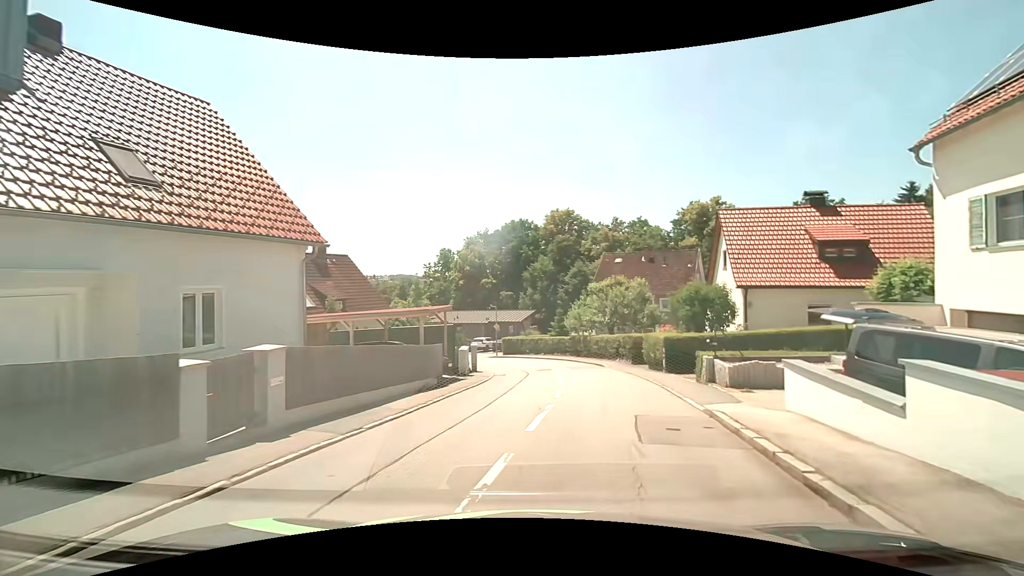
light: Day
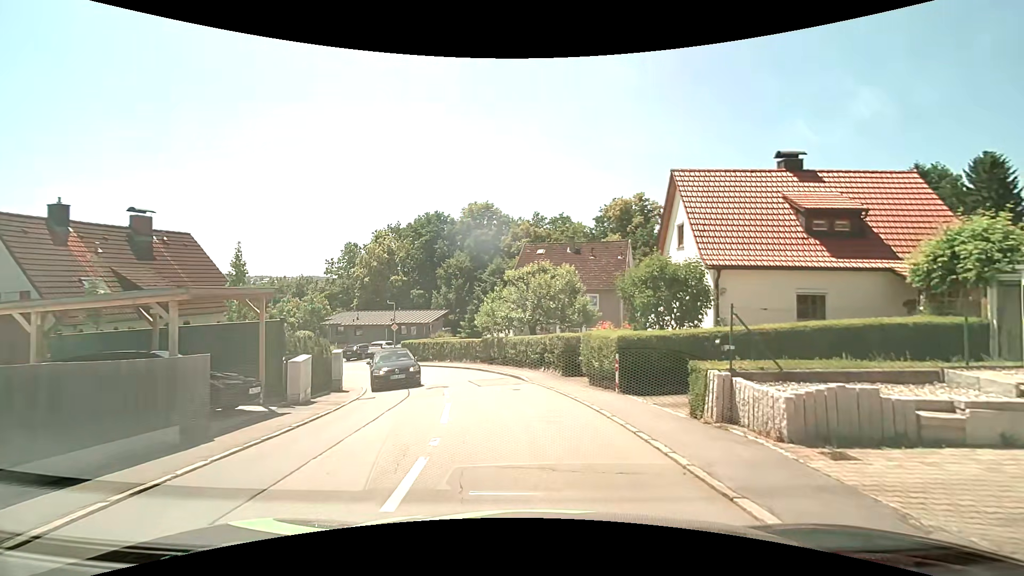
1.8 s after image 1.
(+0.9, +7.7) m; +10°
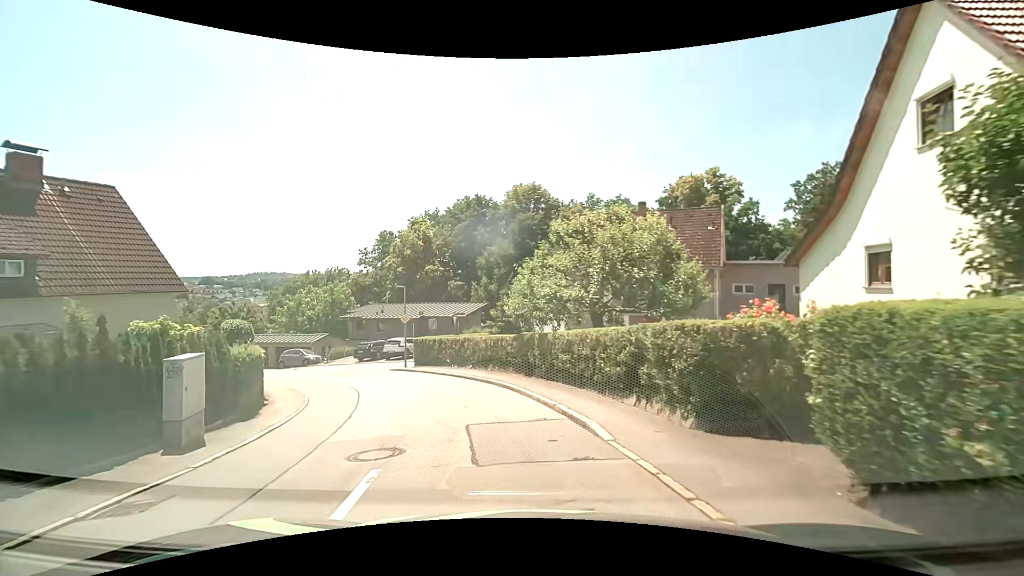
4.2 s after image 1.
(-0.2, +10.6) m; -5°
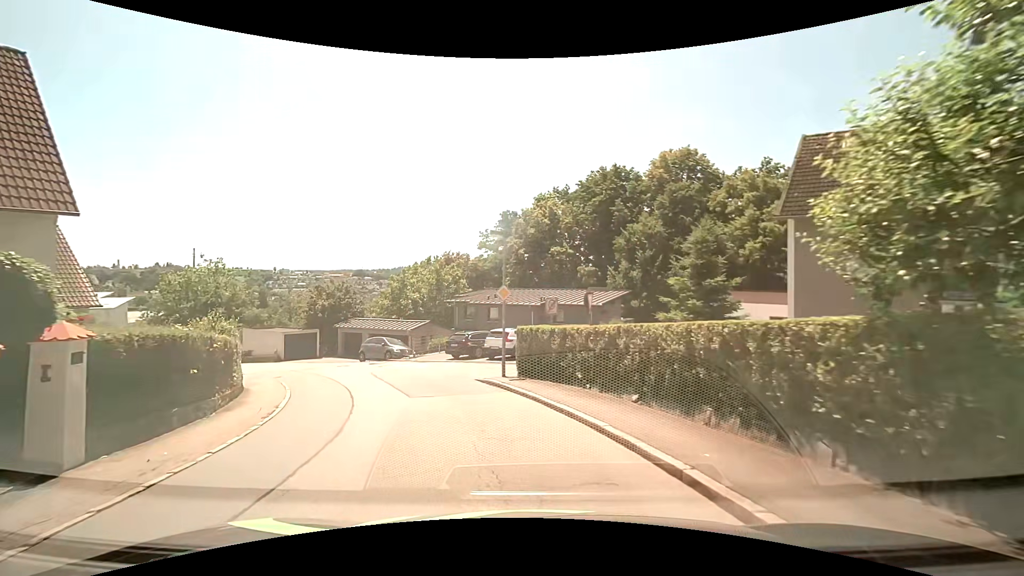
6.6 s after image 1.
(-1.8, +12.9) m; -14°
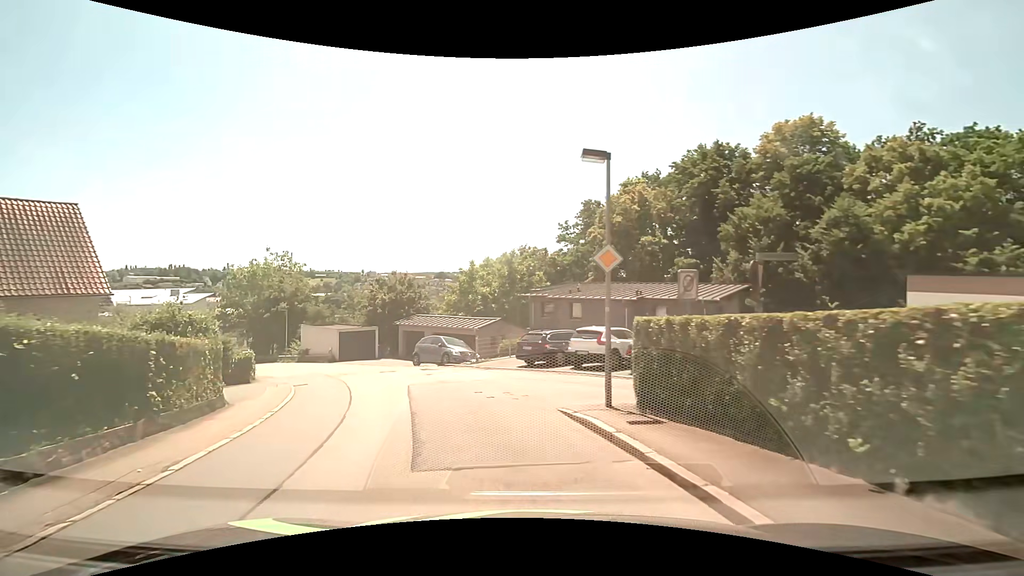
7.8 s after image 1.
(-0.6, +7.1) m; -9°
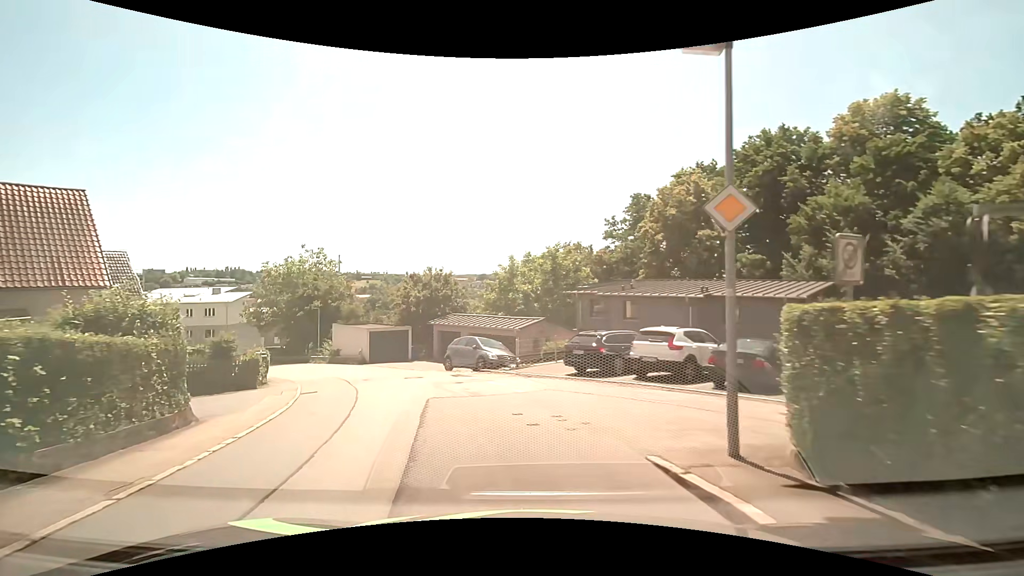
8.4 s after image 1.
(-0.2, +3.6) m; -6°
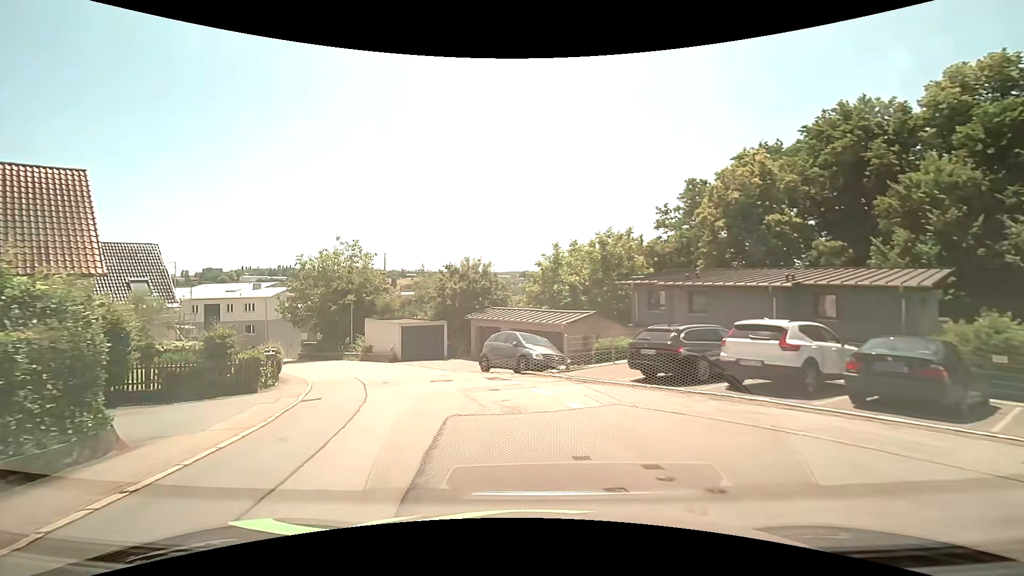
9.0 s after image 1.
(-0.1, +3.6) m; -5°
